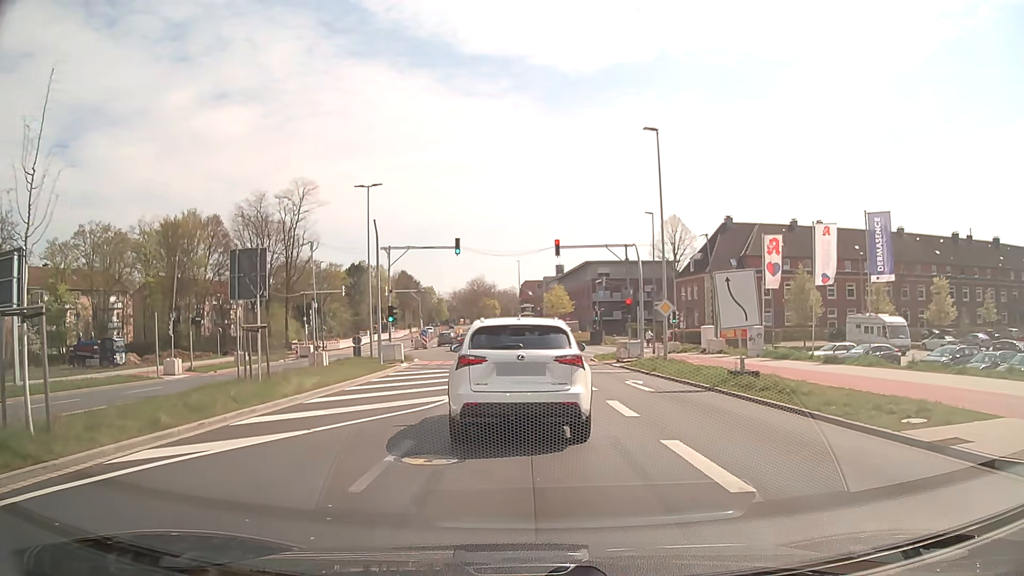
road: secondary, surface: asphalt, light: Day
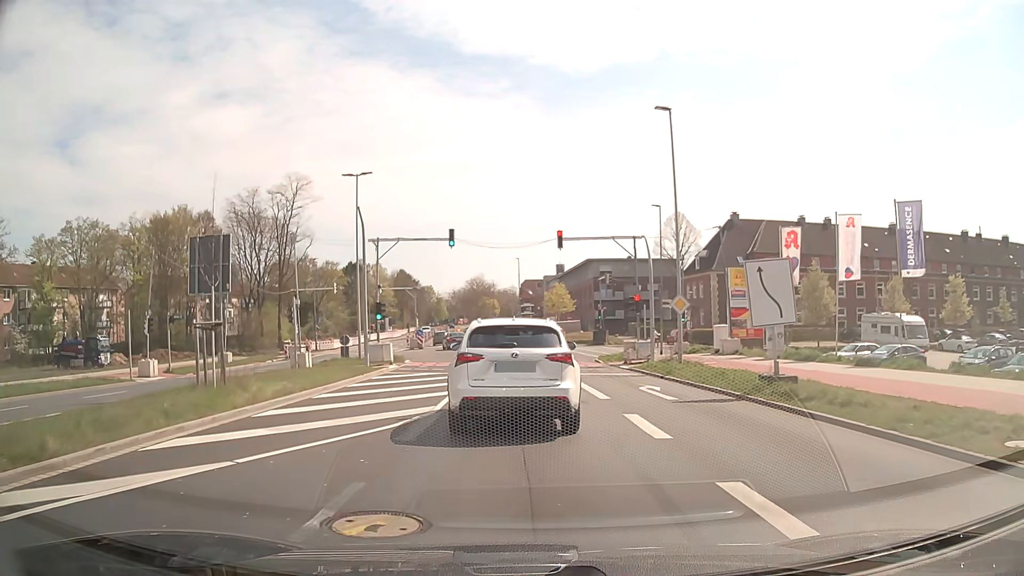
(0.0, +2.9) m; 0°
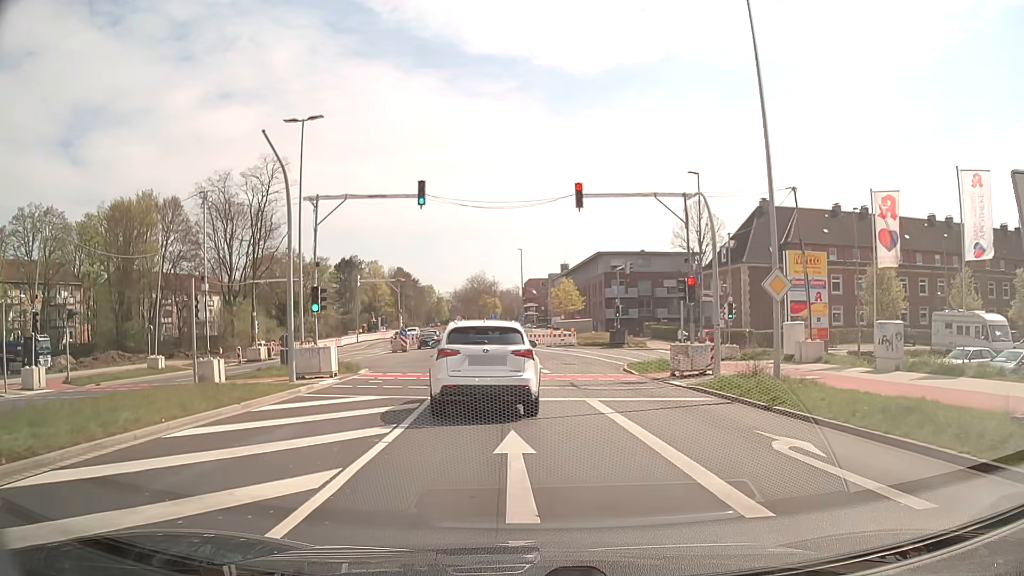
(0.0, +10.4) m; 0°
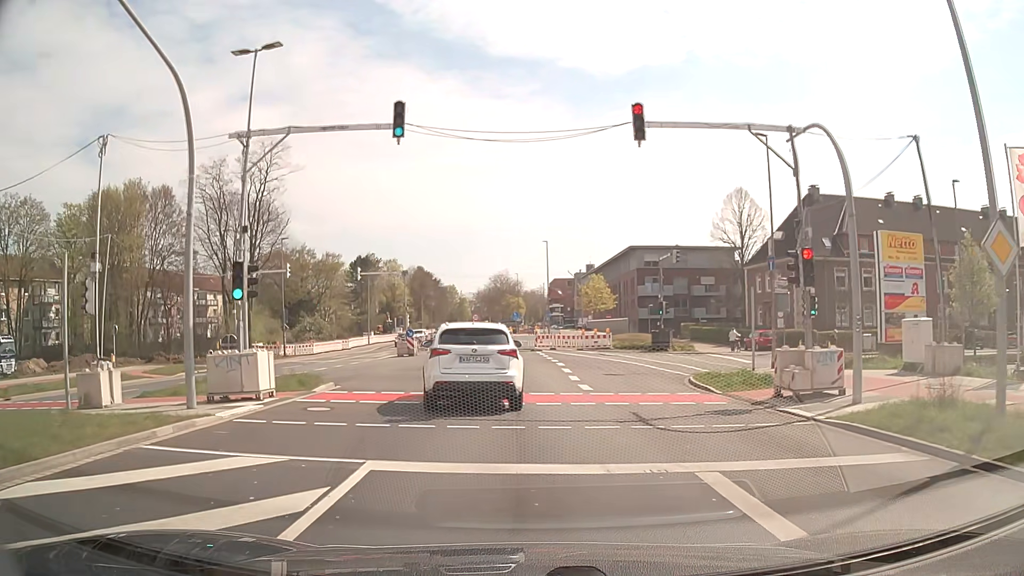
(-0.2, +7.9) m; -2°
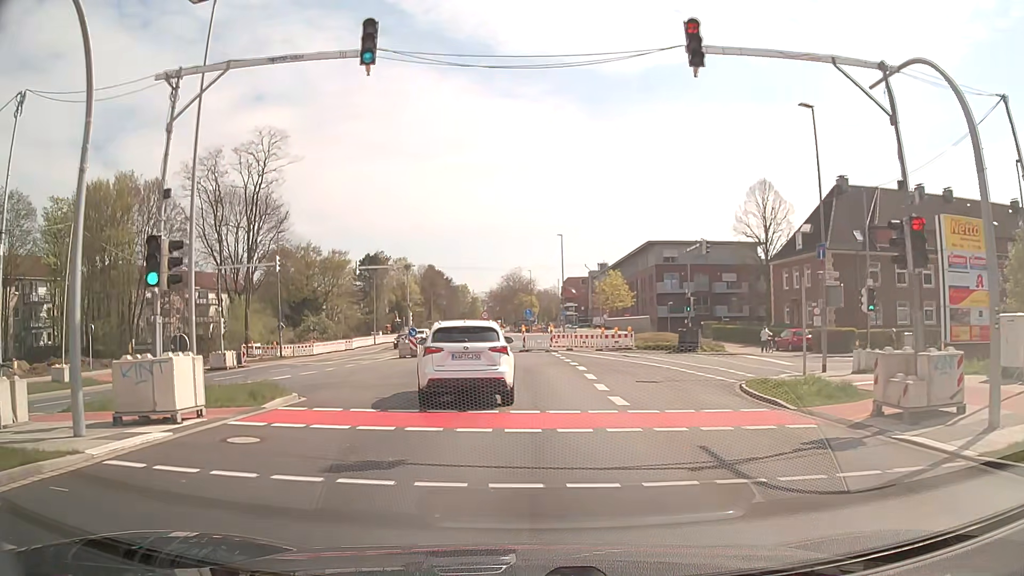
(0.0, +4.2) m; -1°
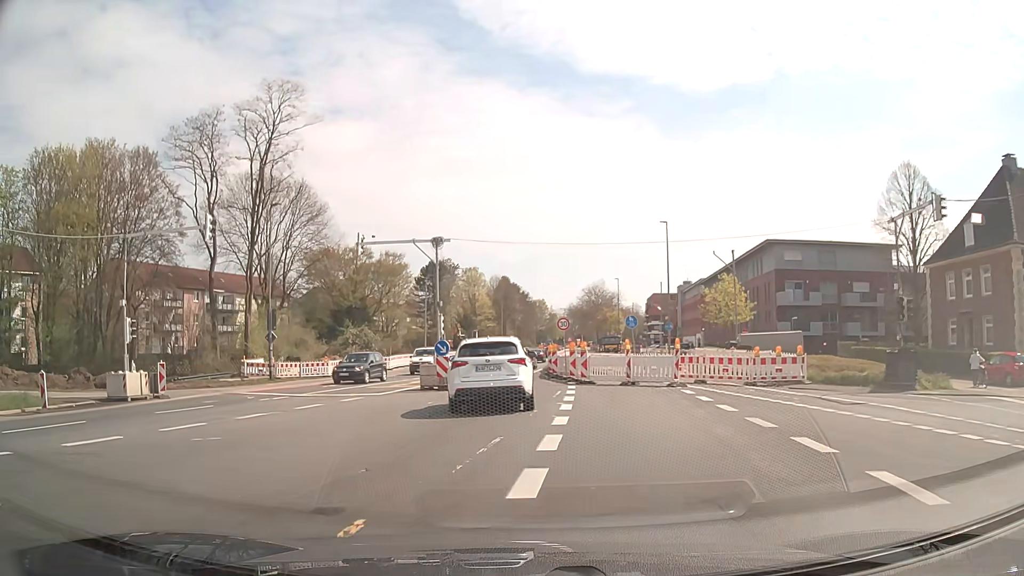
(-1.0, +17.3) m; -8°
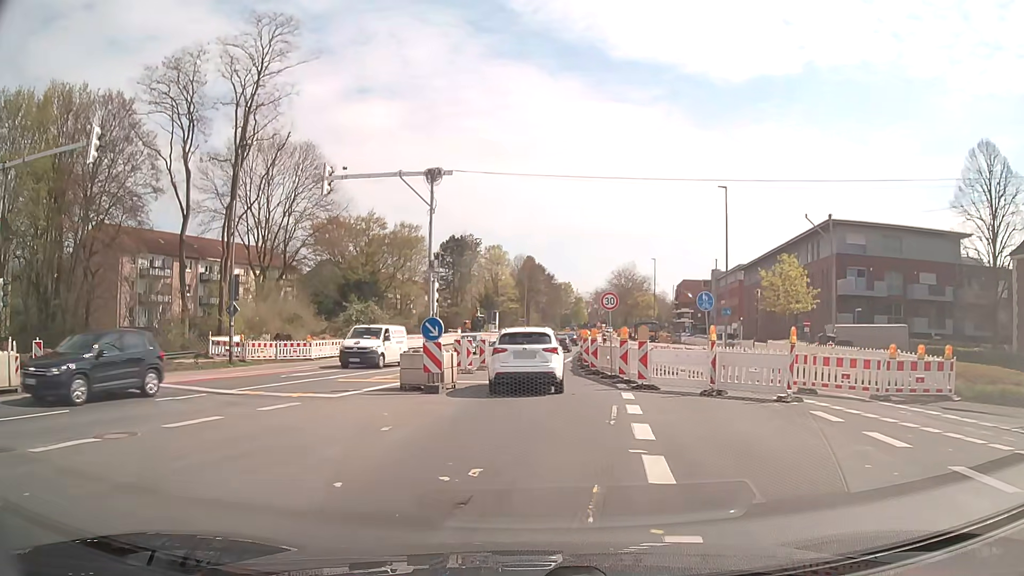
(-0.1, +8.7) m; -1°
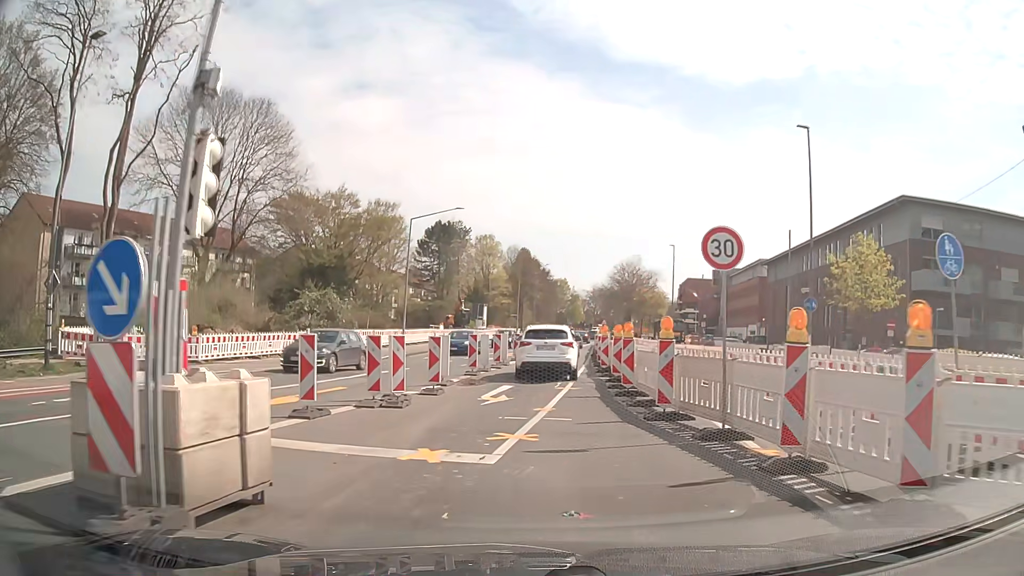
(-0.1, +13.5) m; 0°
(0, +10) (0, +20) (+1, +30) (+2, +40) (+3, +50) (+4, +60) (+5, +70) (+7, +80) (+9, +89) (+10, +99) m
